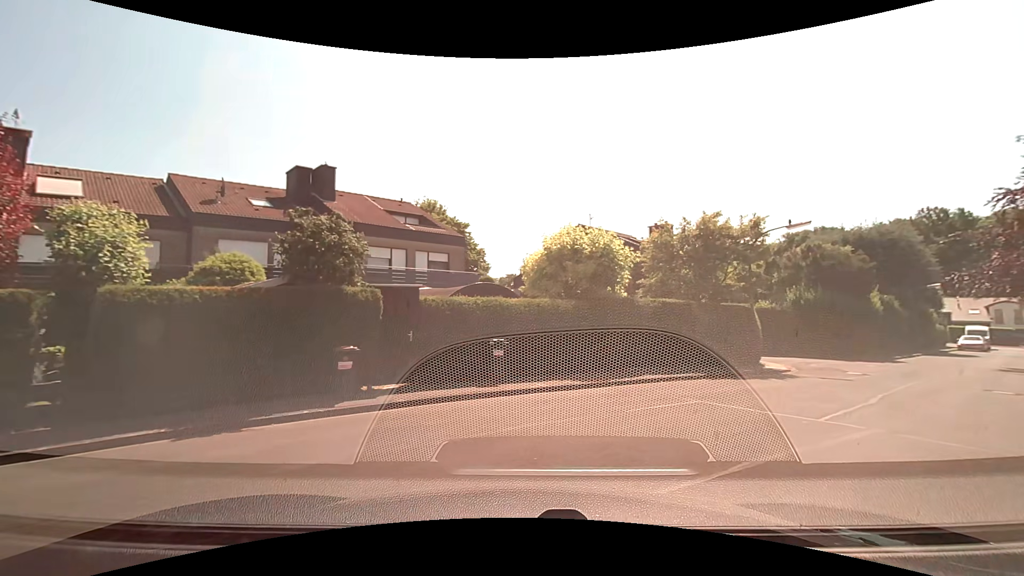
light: Day
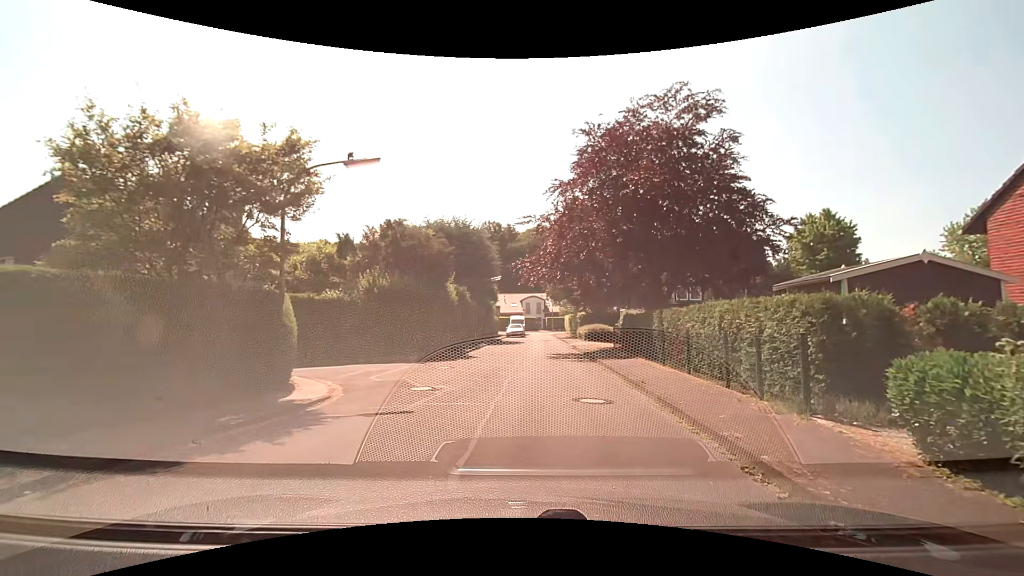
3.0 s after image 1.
(+3.9, +8.0) m; +45°
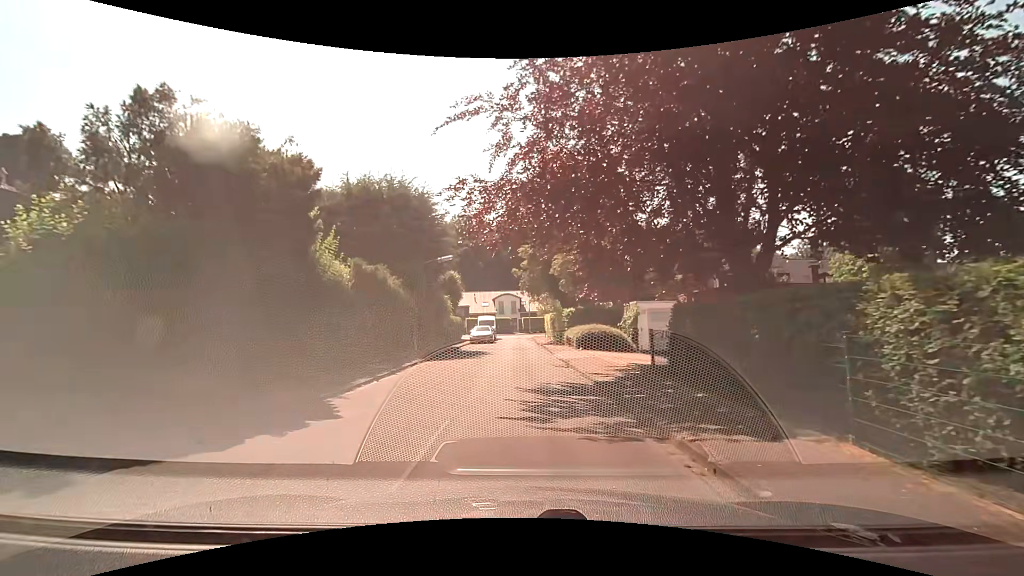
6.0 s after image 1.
(+0.6, +12.6) m; +3°
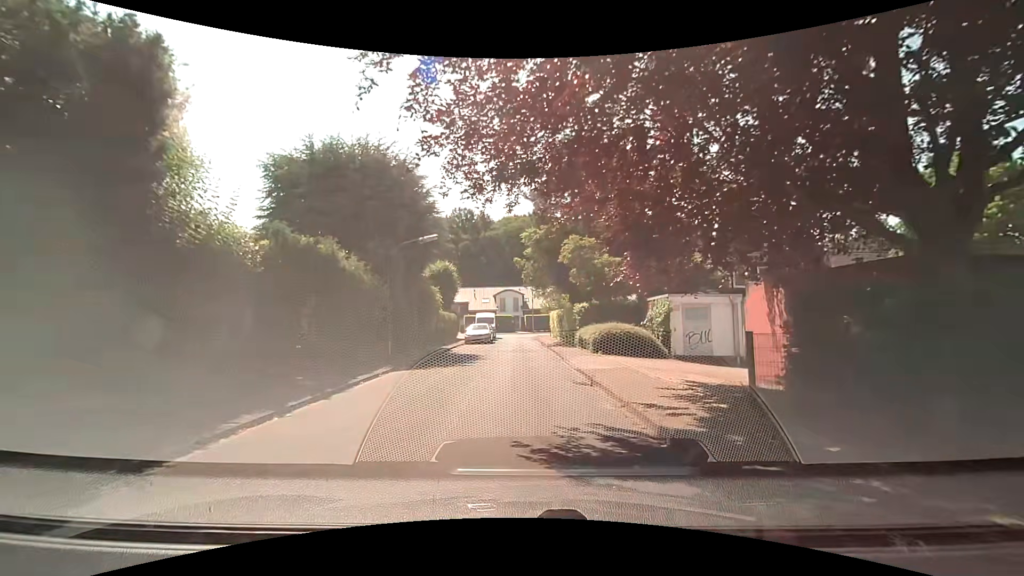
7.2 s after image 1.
(-0.1, +5.3) m; -1°
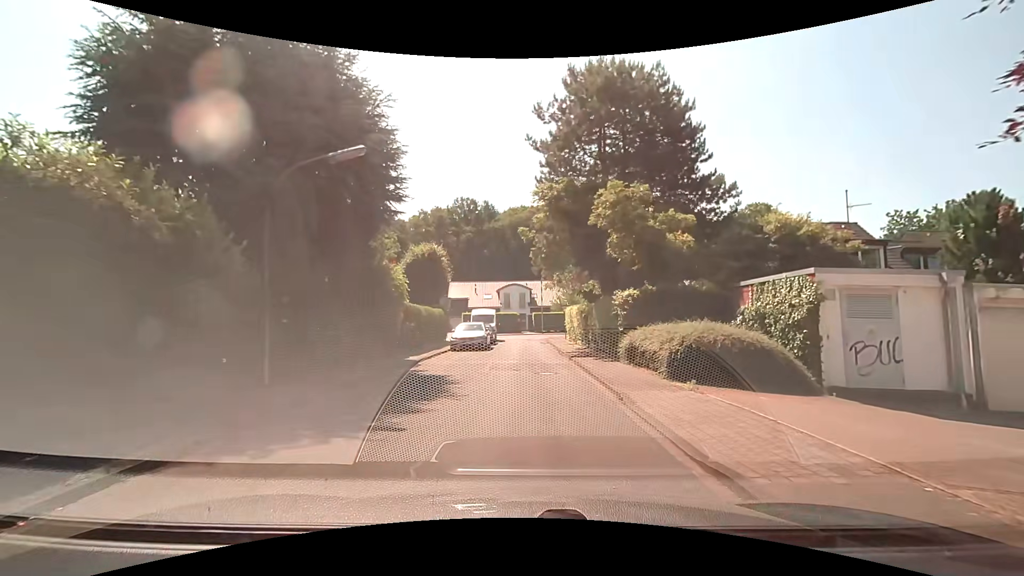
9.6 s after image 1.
(0.0, +10.1) m; -1°
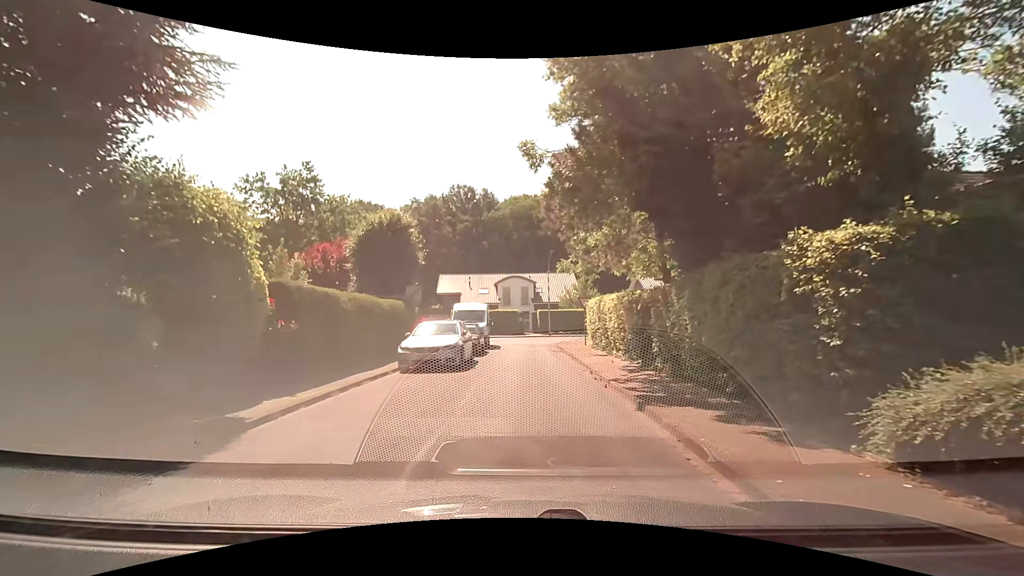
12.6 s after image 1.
(+0.1, +11.1) m; +1°
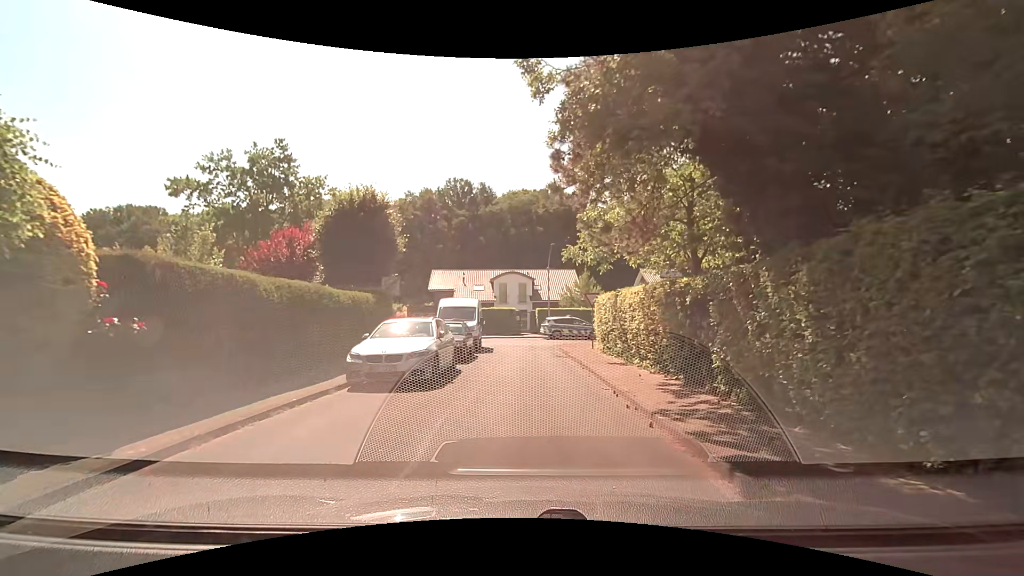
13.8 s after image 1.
(0.0, +4.0) m; +1°
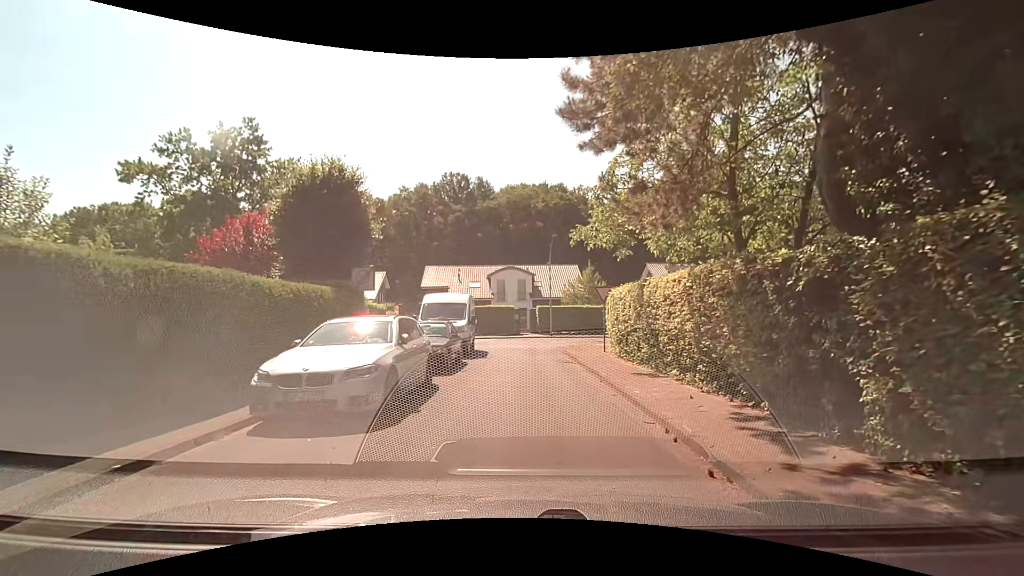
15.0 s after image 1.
(0.0, +3.6) m; -1°
